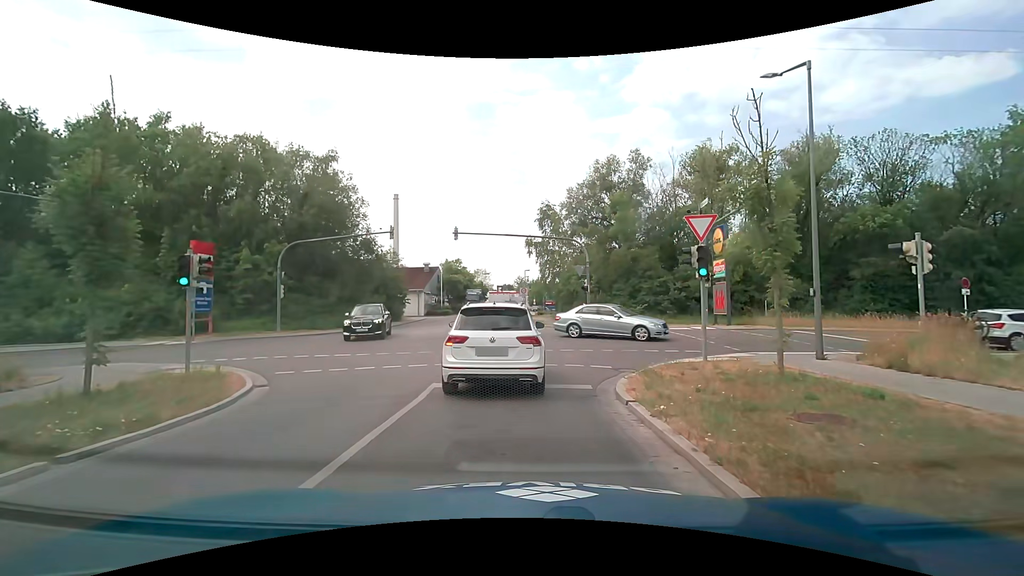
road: residential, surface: asphalt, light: Day
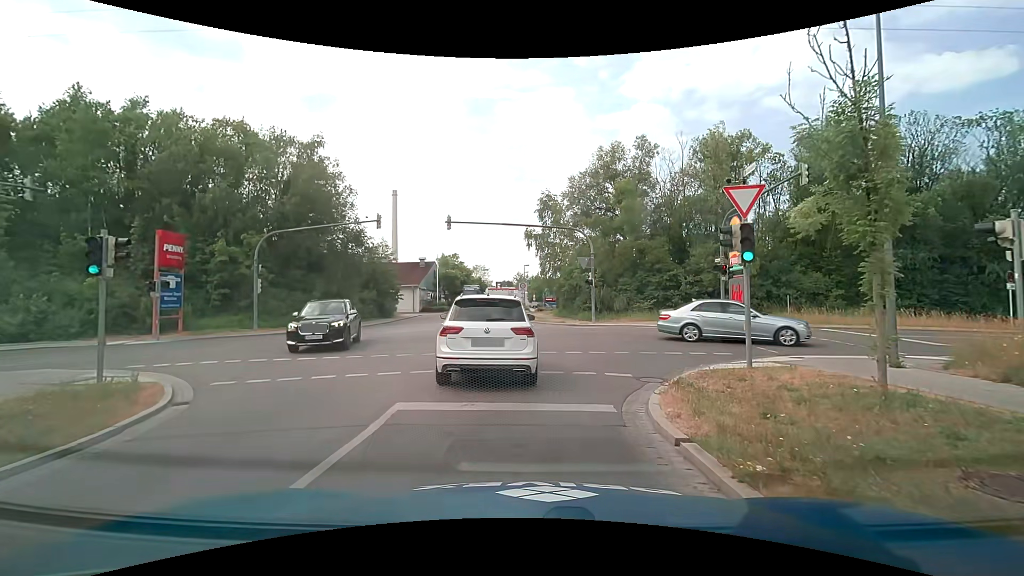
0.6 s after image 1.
(0.0, +2.7) m; -1°
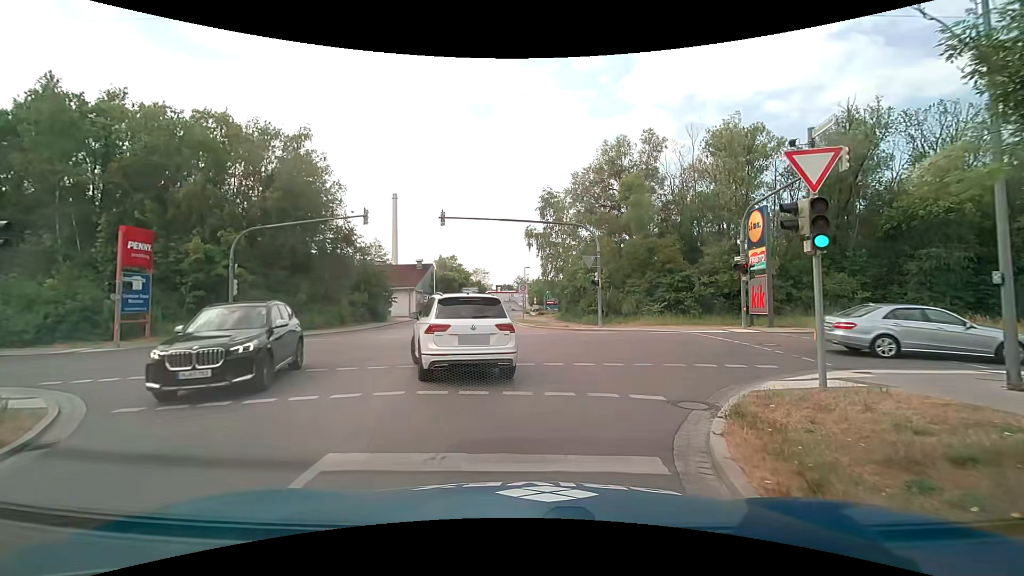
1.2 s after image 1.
(0.0, +2.6) m; 0°
(0, +10) (-1, +20) (-2, +30) (-3, +40) (-3, +50) (-3, +60) (-3, +70) (-3, +80) (-4, +90) (-4, +100) m
